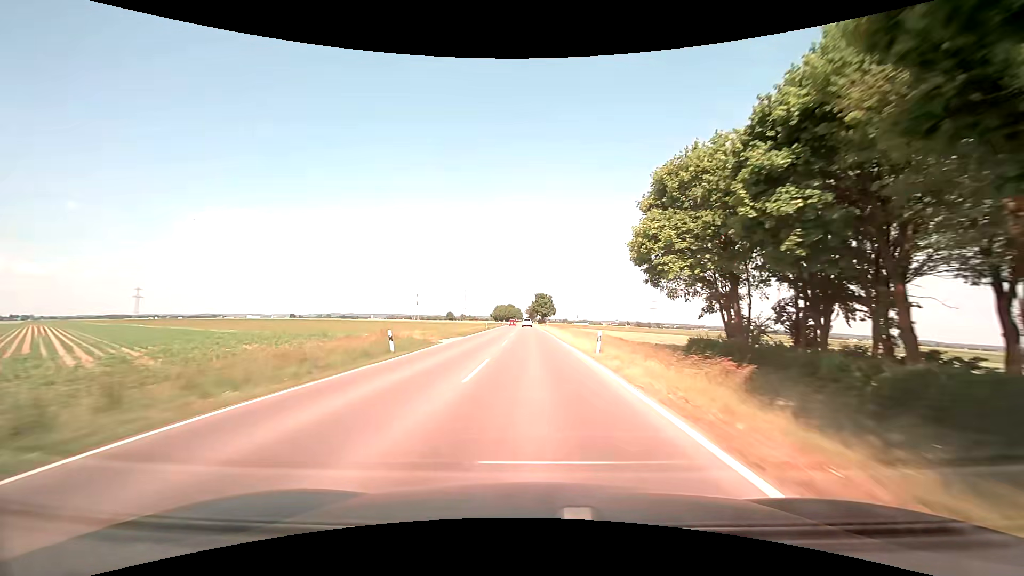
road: tertiary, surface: asphalt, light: Day
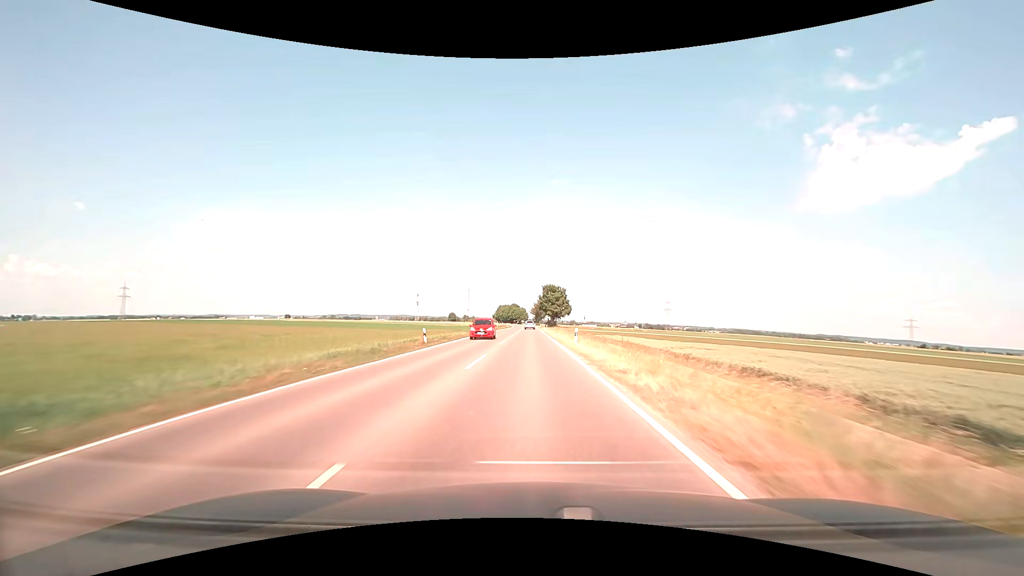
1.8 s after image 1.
(-0.2, +42.4) m; -1°
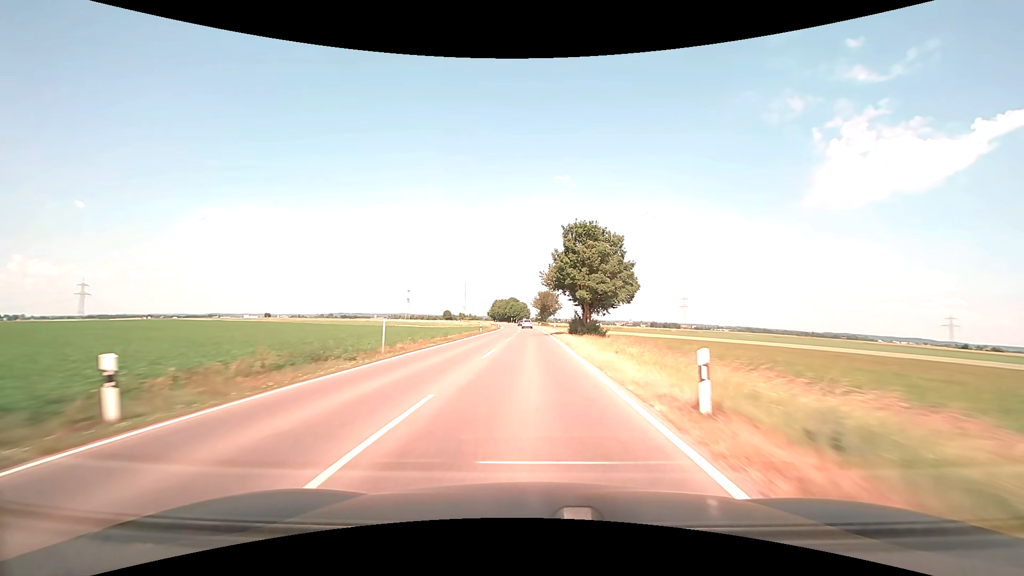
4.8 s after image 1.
(-0.5, +71.2) m; 0°
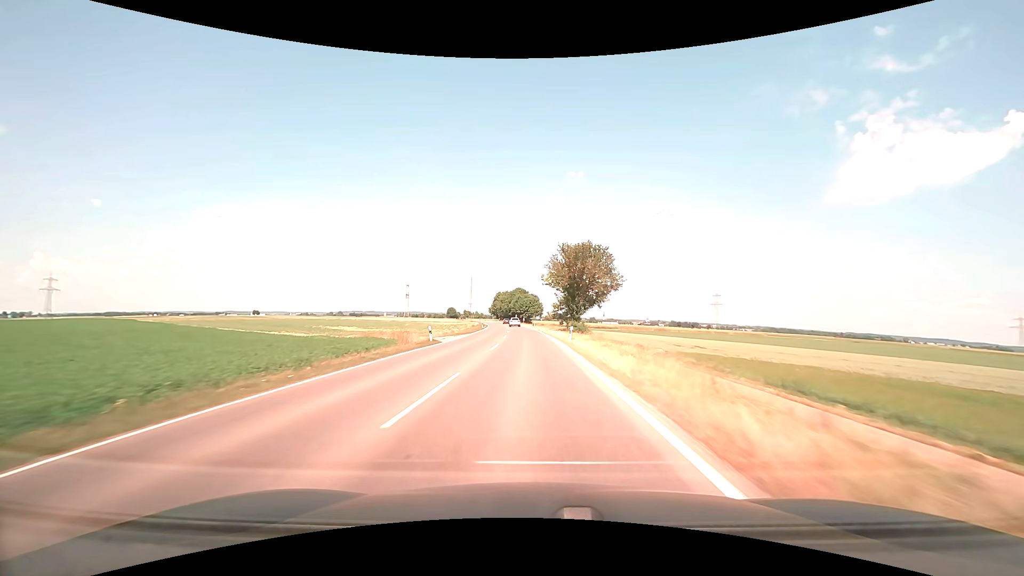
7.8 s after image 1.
(-0.3, +72.0) m; -1°
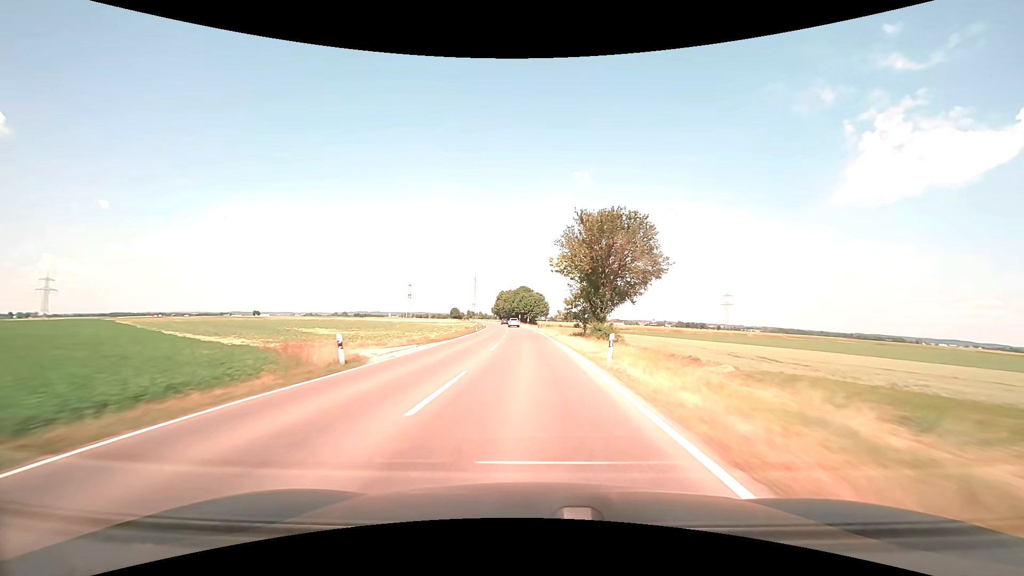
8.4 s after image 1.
(-0.1, +14.5) m; -1°
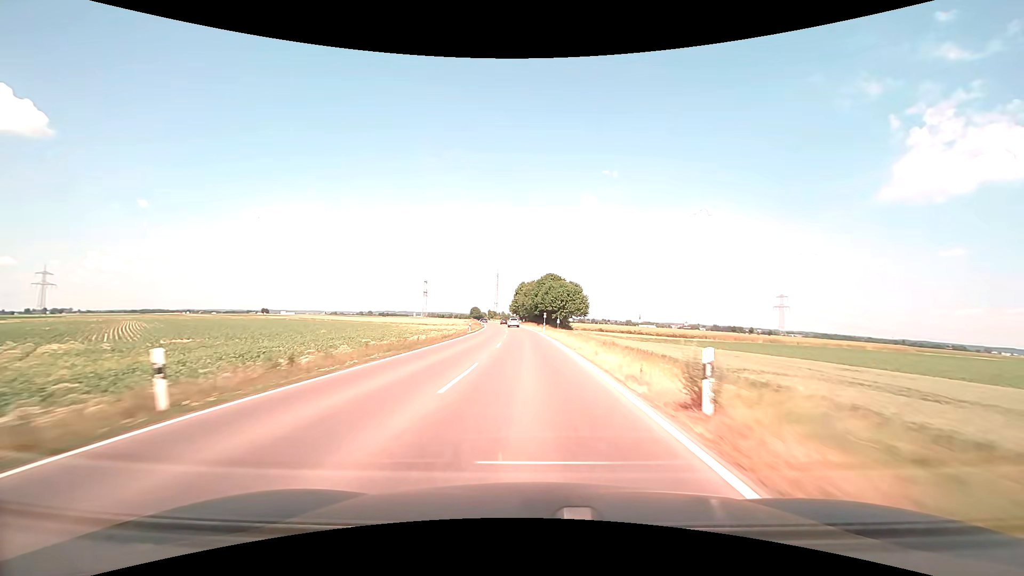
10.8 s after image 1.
(-1.5, +57.9) m; -3°
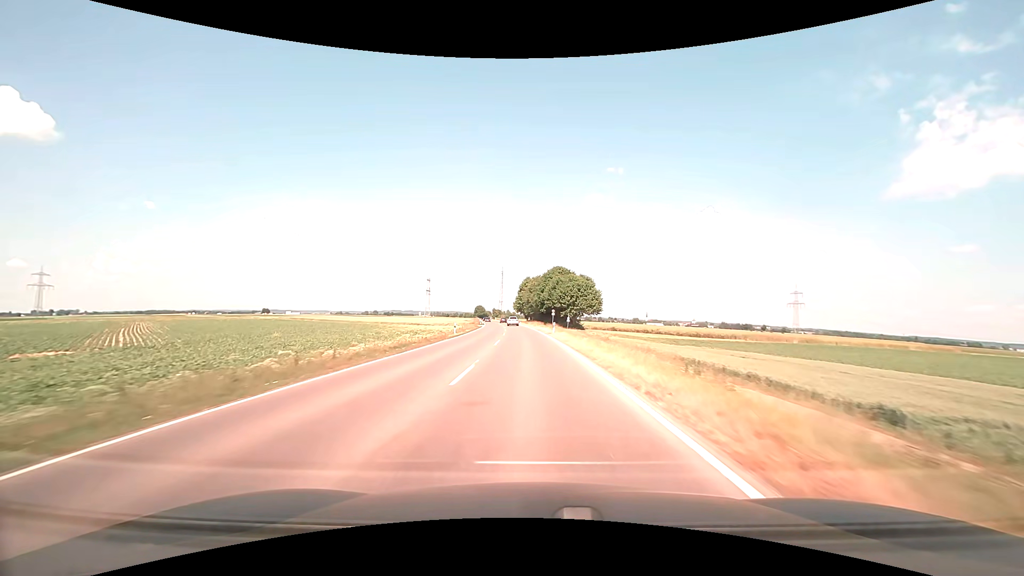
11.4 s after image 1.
(-0.1, +14.5) m; -1°
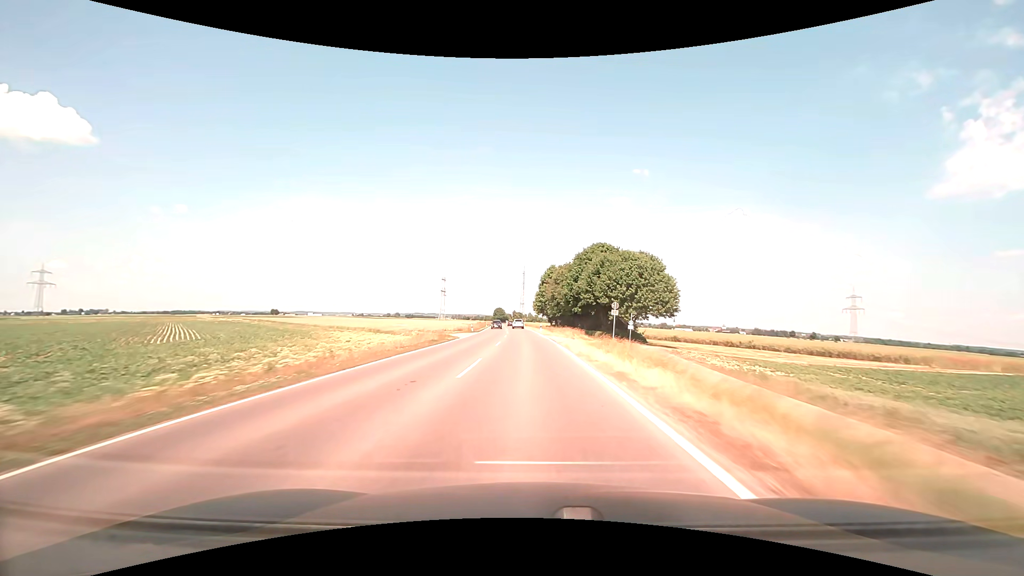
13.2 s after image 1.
(-1.0, +43.5) m; -3°
(0, +10) (0, +20) (0, +30) (-1, +40) (-1, +50) (-1, +60) (-2, +70) (-2, +80) (-3, +90) (-4, +100) m
